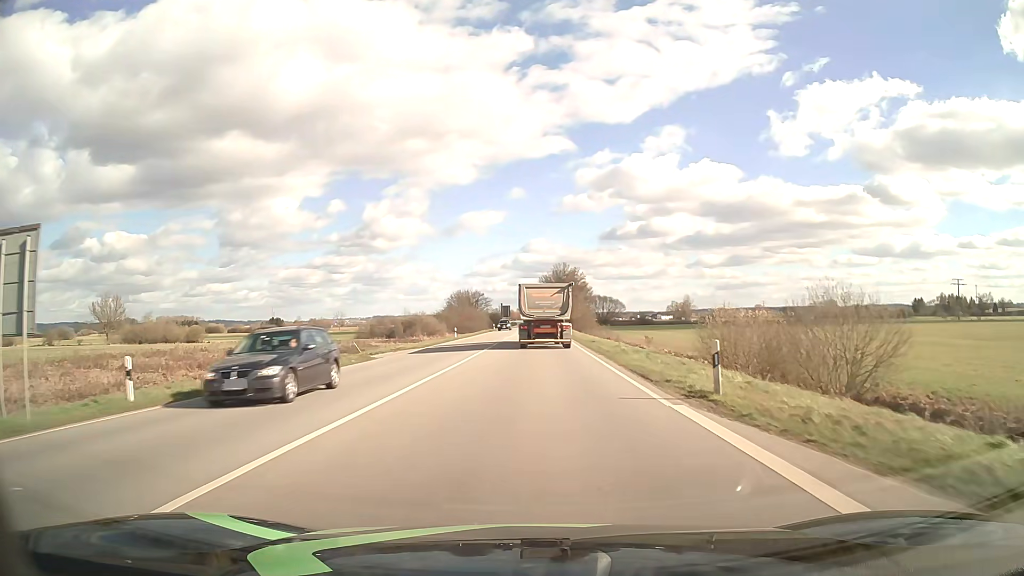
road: primary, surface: asphalt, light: Day
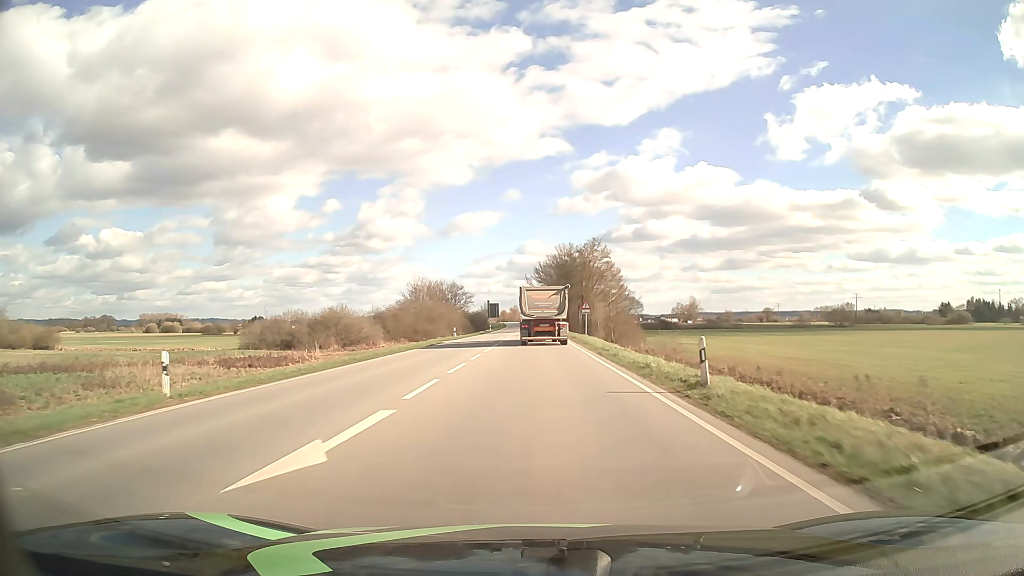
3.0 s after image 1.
(+0.2, +49.8) m; 0°
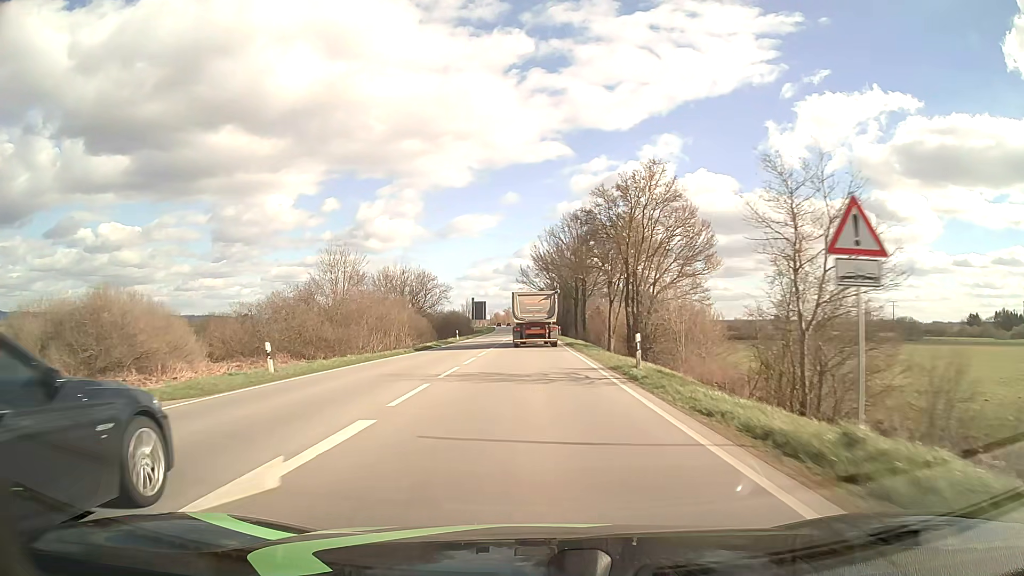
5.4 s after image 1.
(+0.2, +43.3) m; 0°
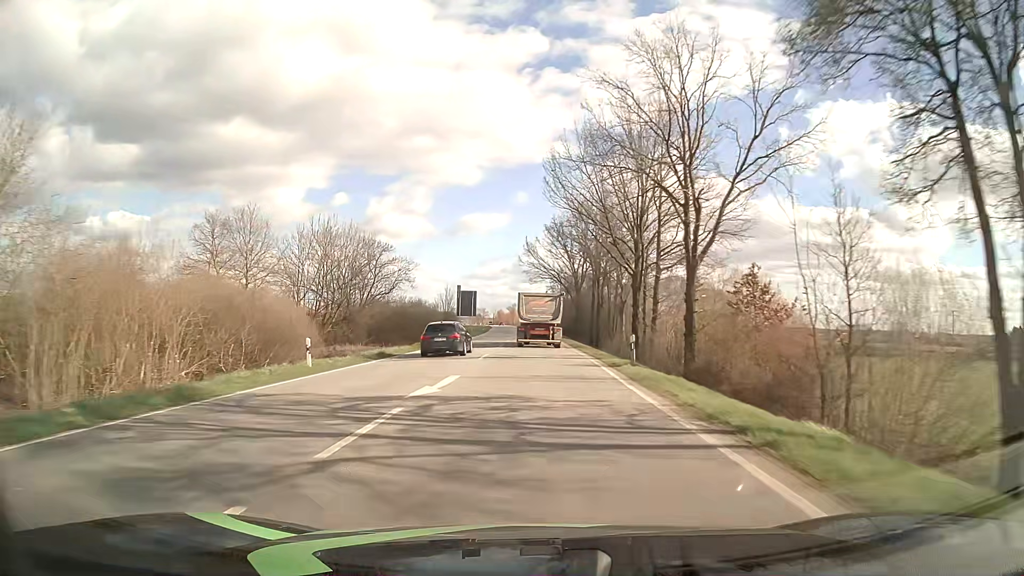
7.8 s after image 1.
(-0.3, +46.4) m; -1°
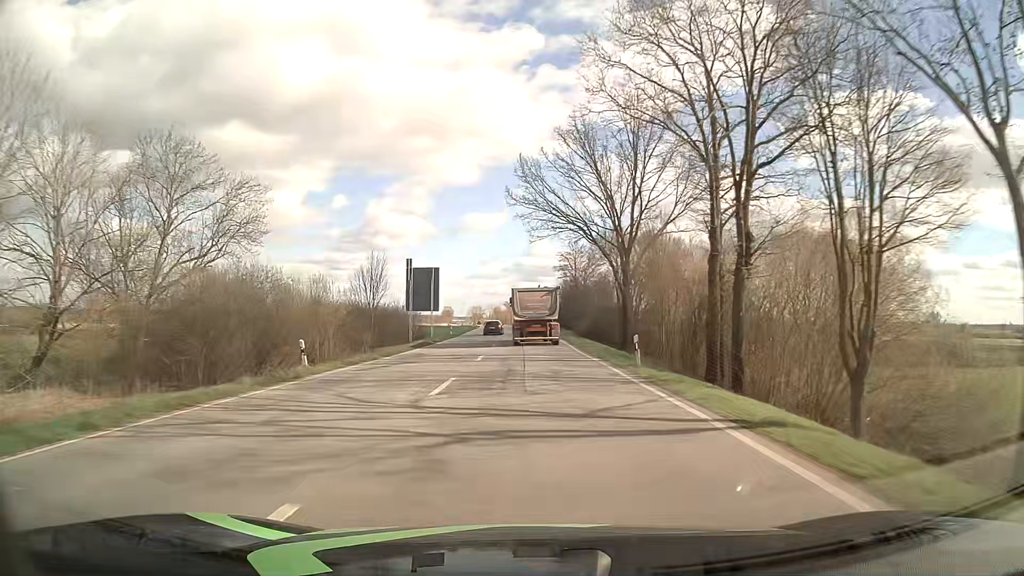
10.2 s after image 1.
(-0.3, +48.6) m; 0°
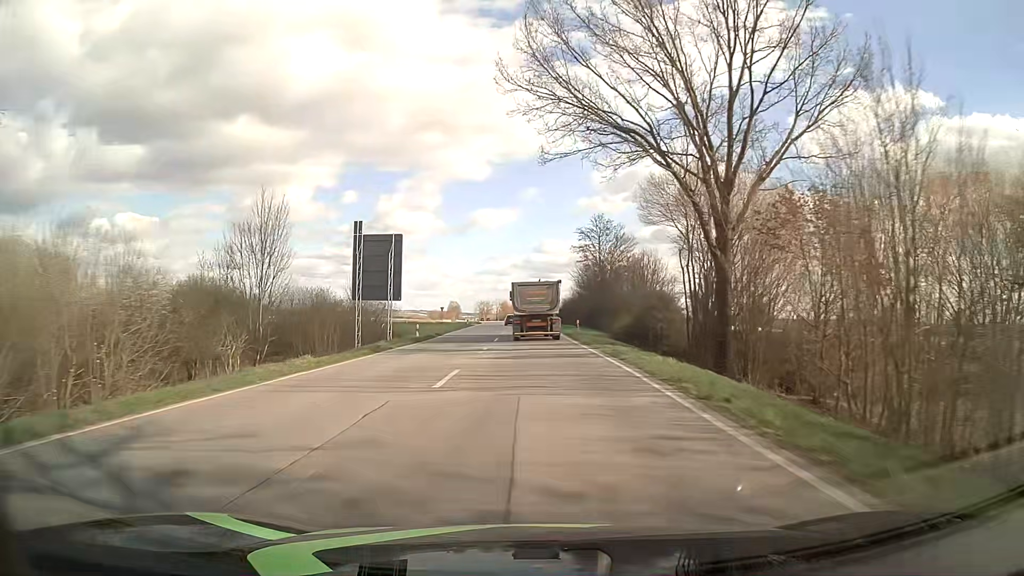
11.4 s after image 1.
(-0.1, +23.8) m; 0°
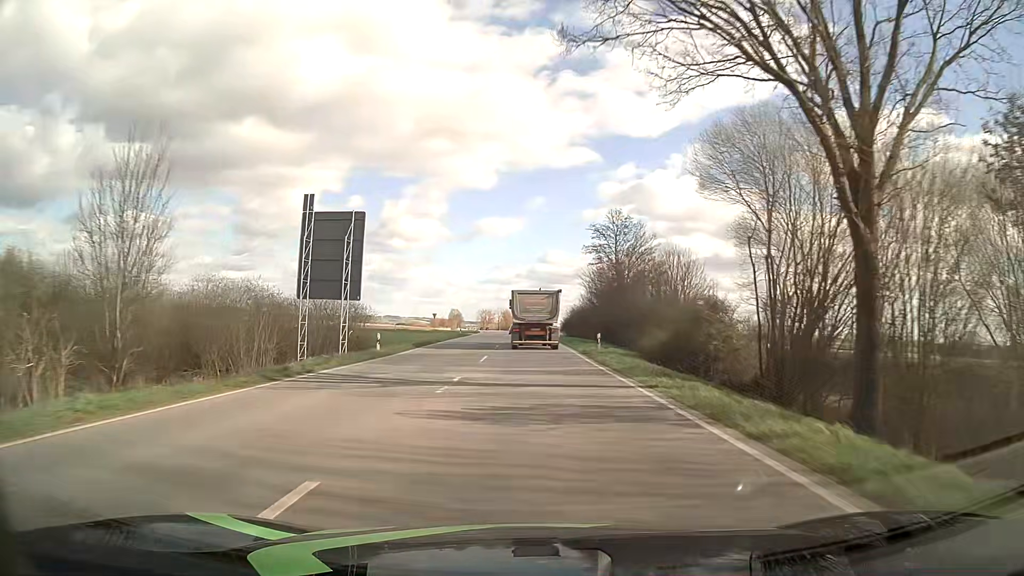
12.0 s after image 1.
(-0.1, +11.6) m; -1°
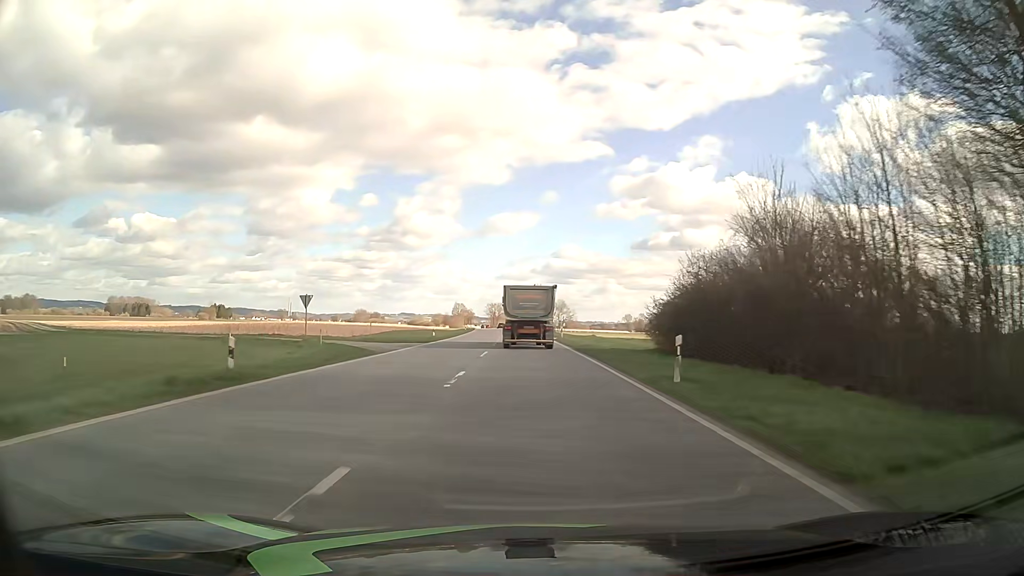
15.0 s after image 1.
(-0.4, +59.8) m; -1°
(0, +10) (0, +20) (0, +30) (0, +40) (-1, +50) (-1, +60) (-1, +70) (-2, +80) (-2, +90) (-3, +100) m
